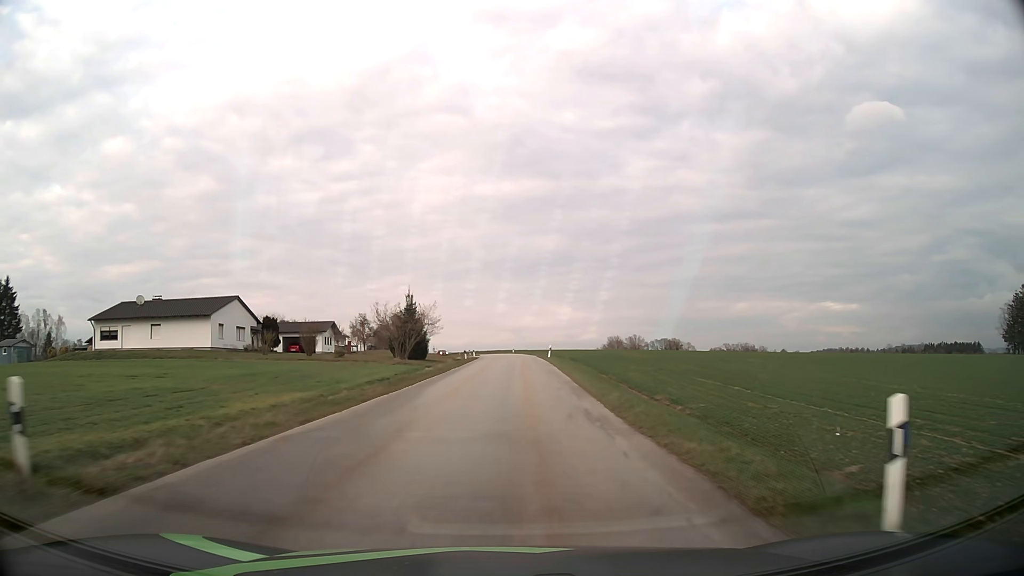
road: tertiary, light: Day
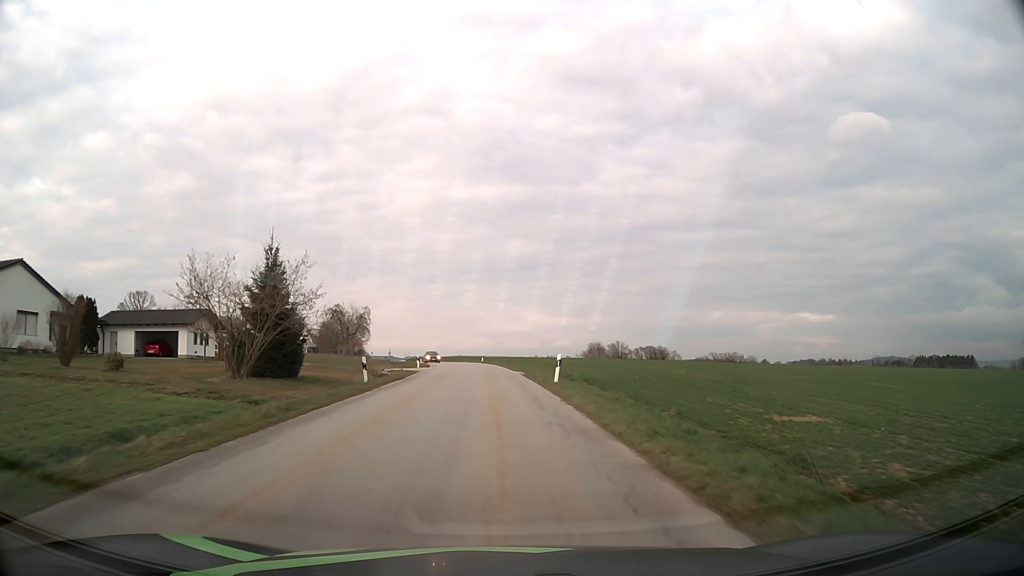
(+0.8, +31.0) m; +2°
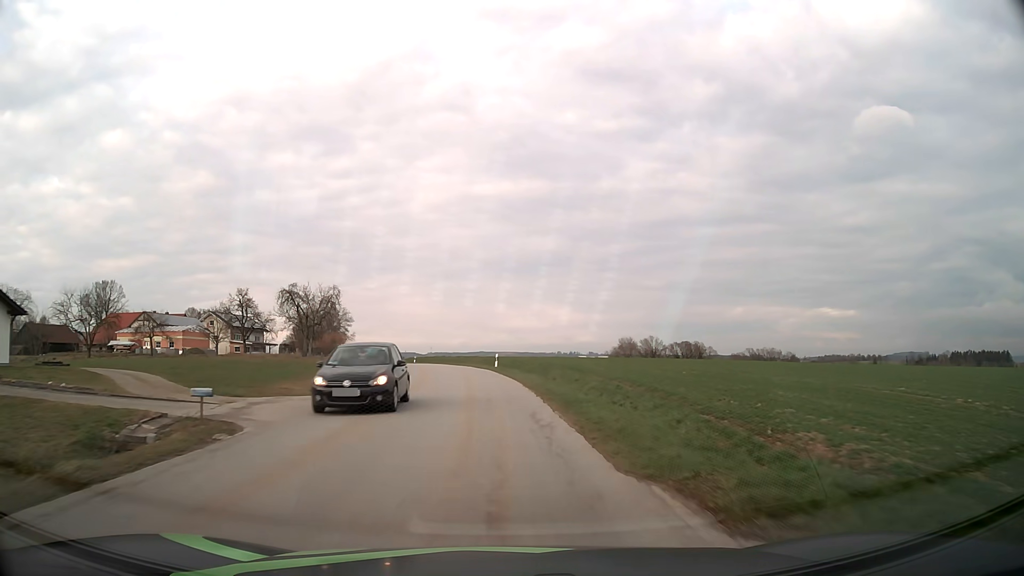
(-0.4, +30.7) m; -2°
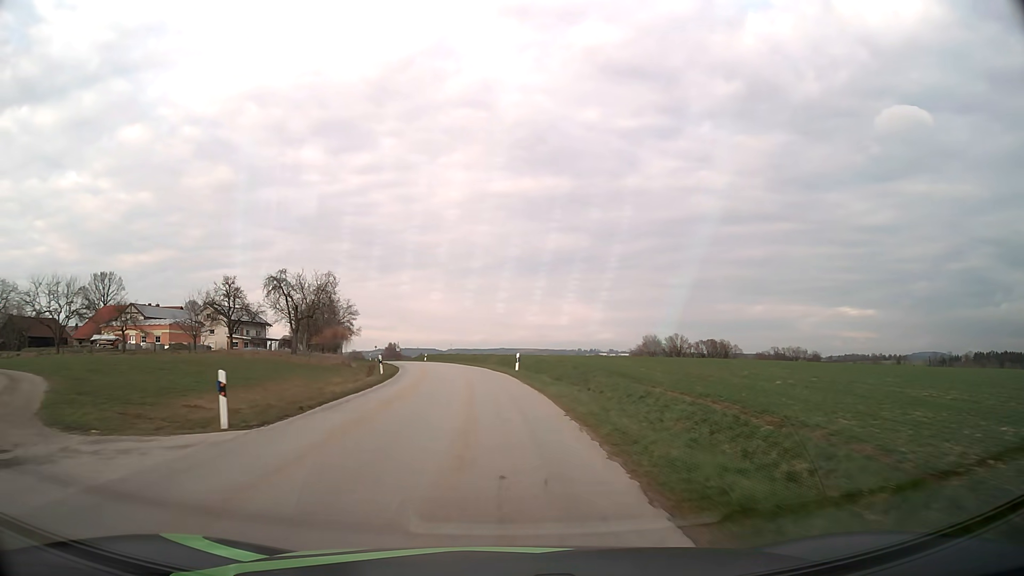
(-0.2, +10.2) m; -1°
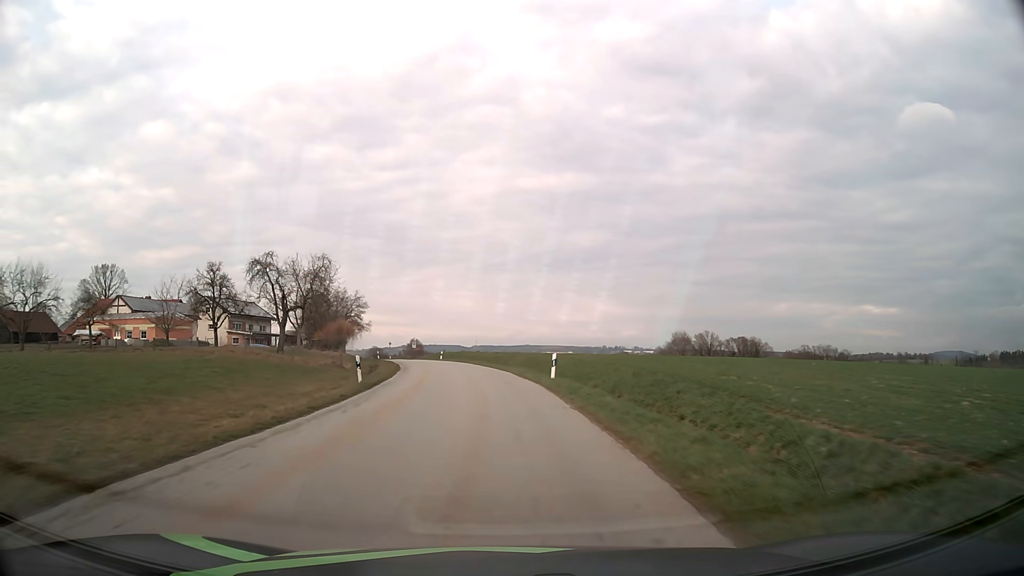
(-0.2, +10.2) m; -2°
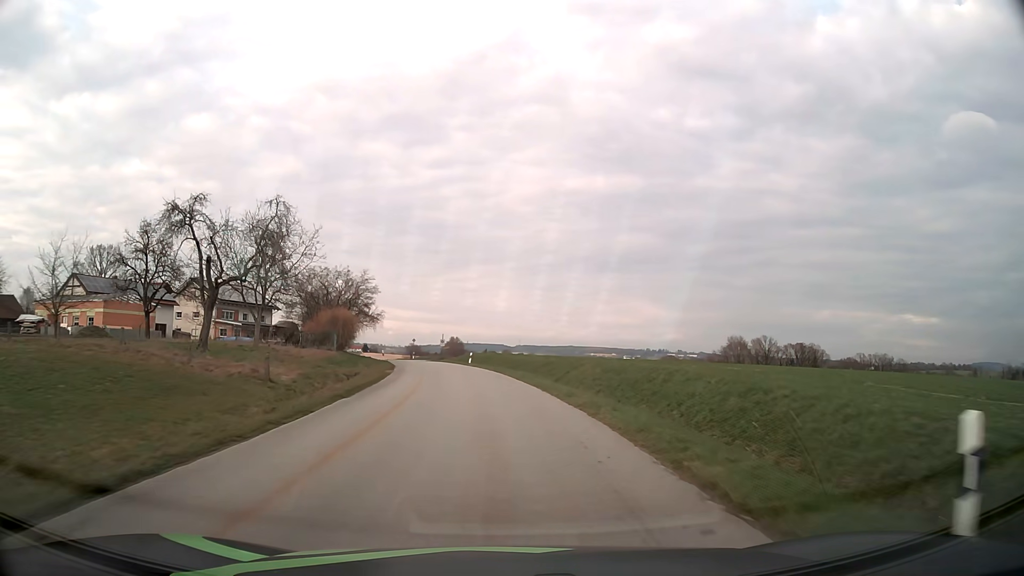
(-0.8, +20.4) m; -4°
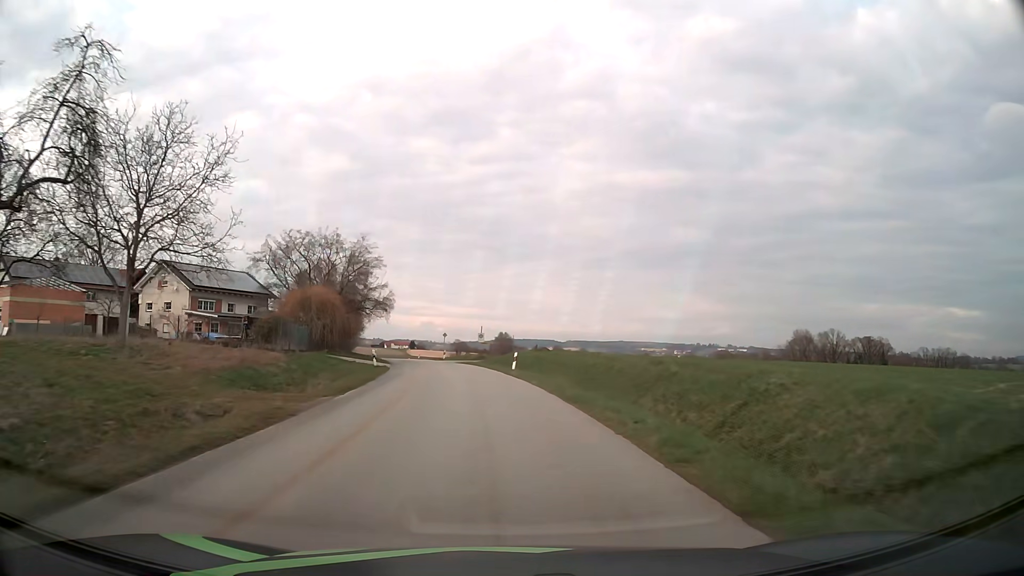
(-0.6, +20.5) m; -4°
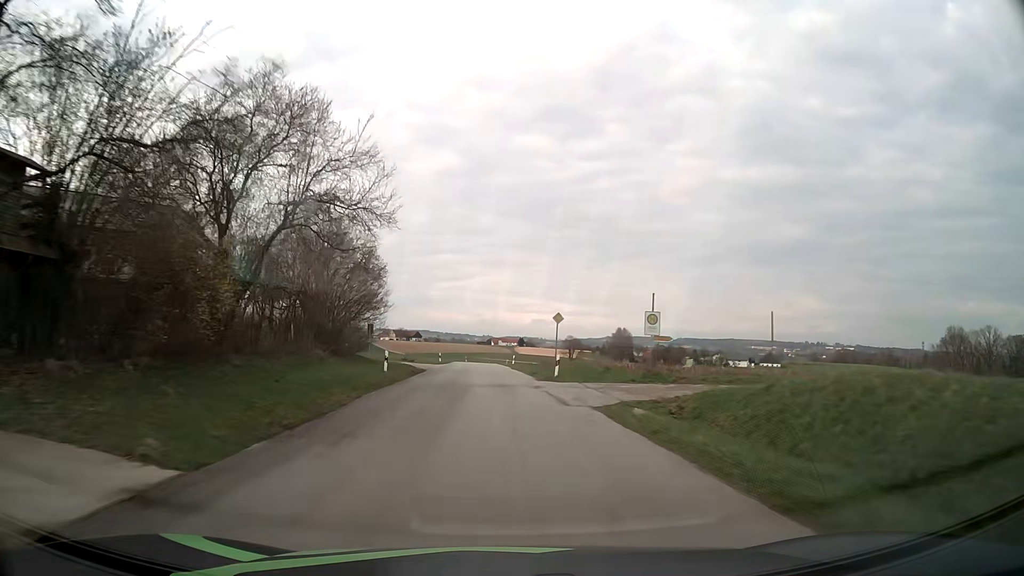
(-3.7, +41.5) m; -9°
(0, +10) (-1, +20) (-1, +30) (-2, +40) (-2, +50) (-3, +60) (-3, +70) (-4, +80) (-4, +90) (-4, +100) m
